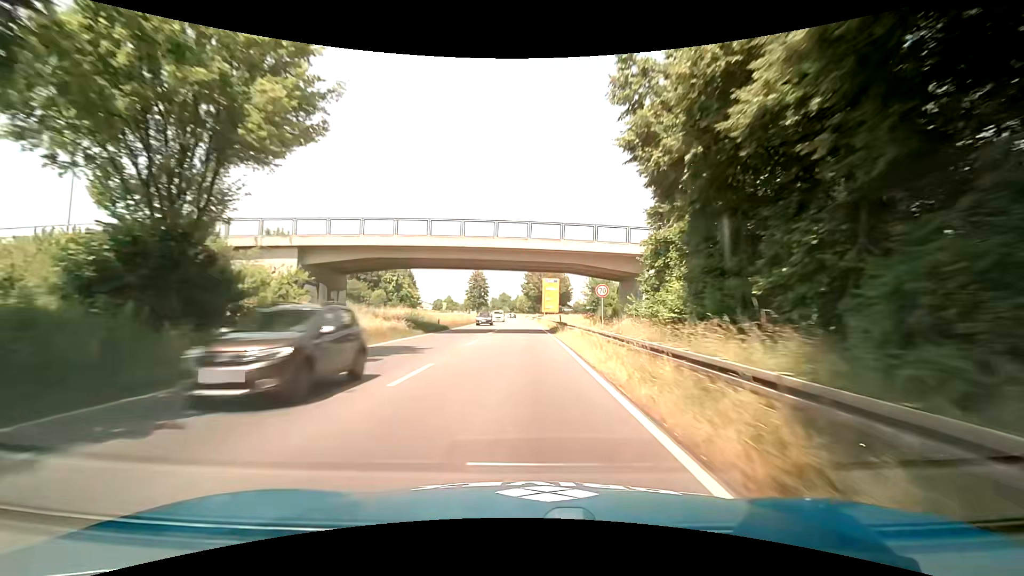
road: primary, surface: asphalt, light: Day
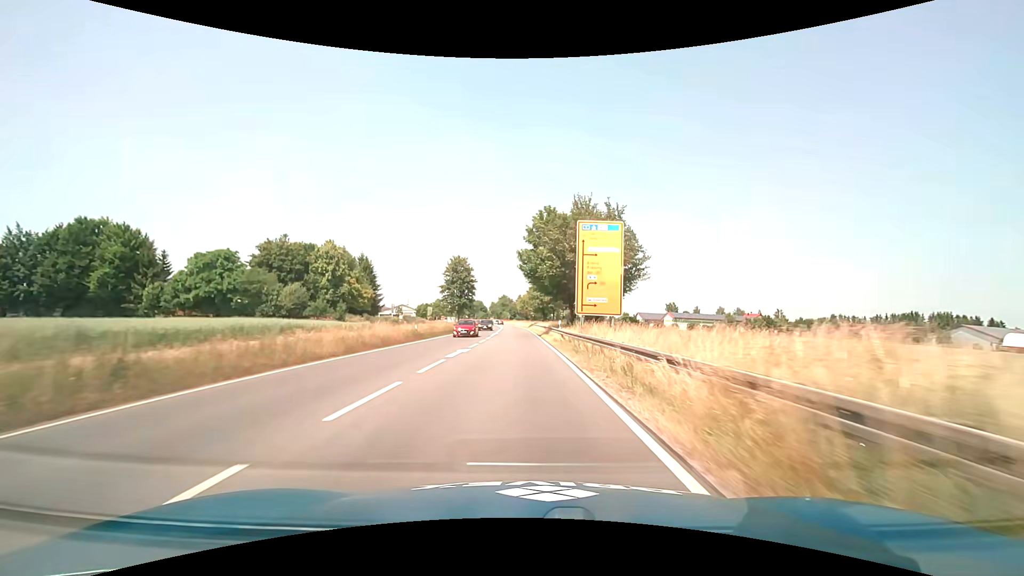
(-0.7, +56.0) m; -1°
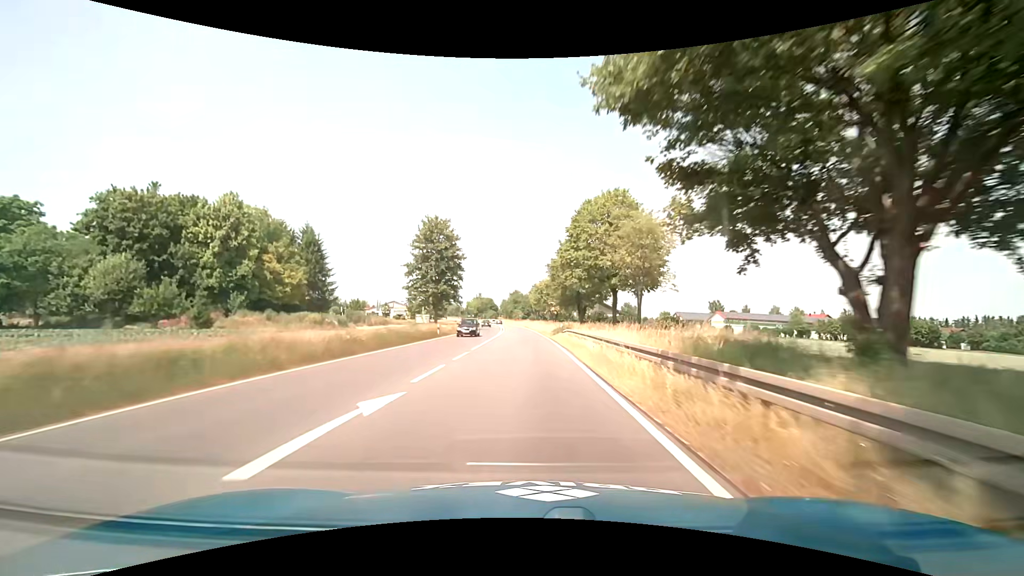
(-0.7, +43.9) m; -2°
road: trunk
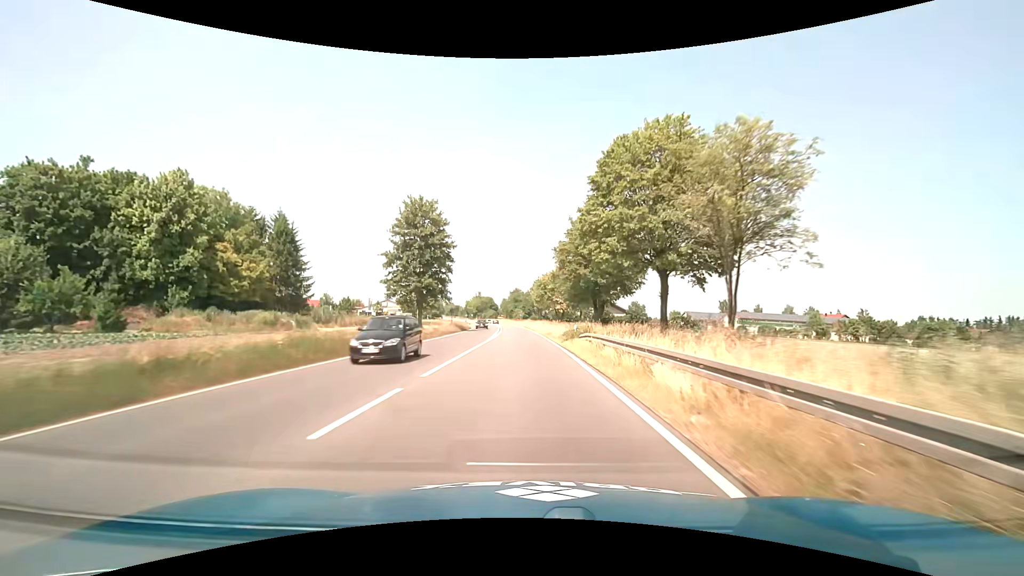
(0.0, +11.2) m; 0°
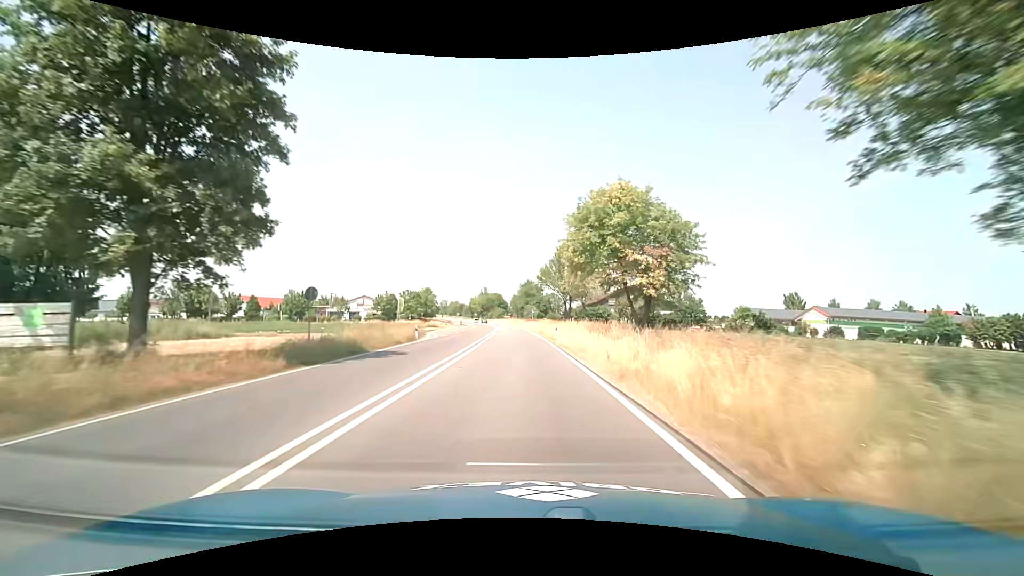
(-0.6, +44.8) m; -2°
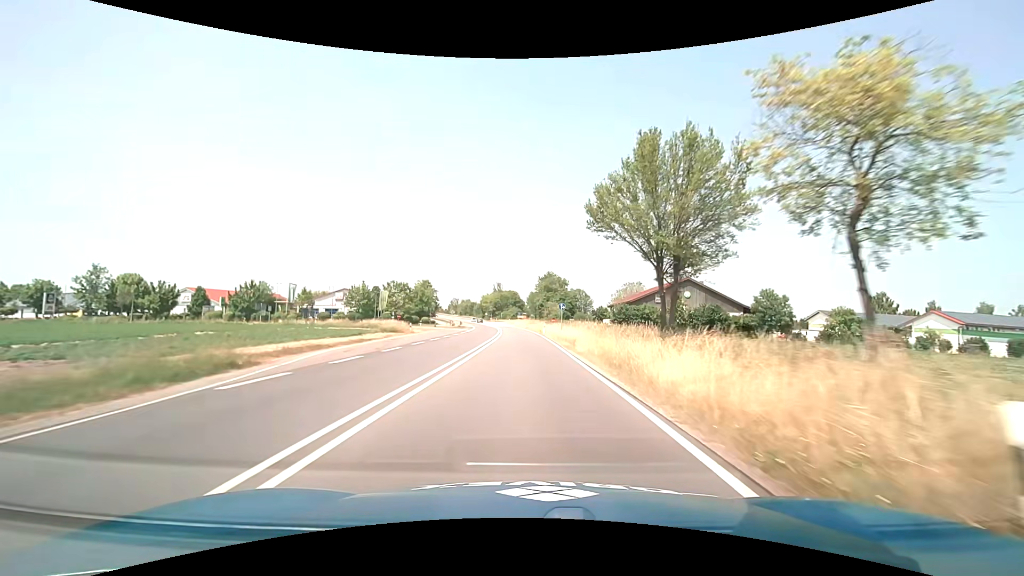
(-0.6, +32.9) m; -2°
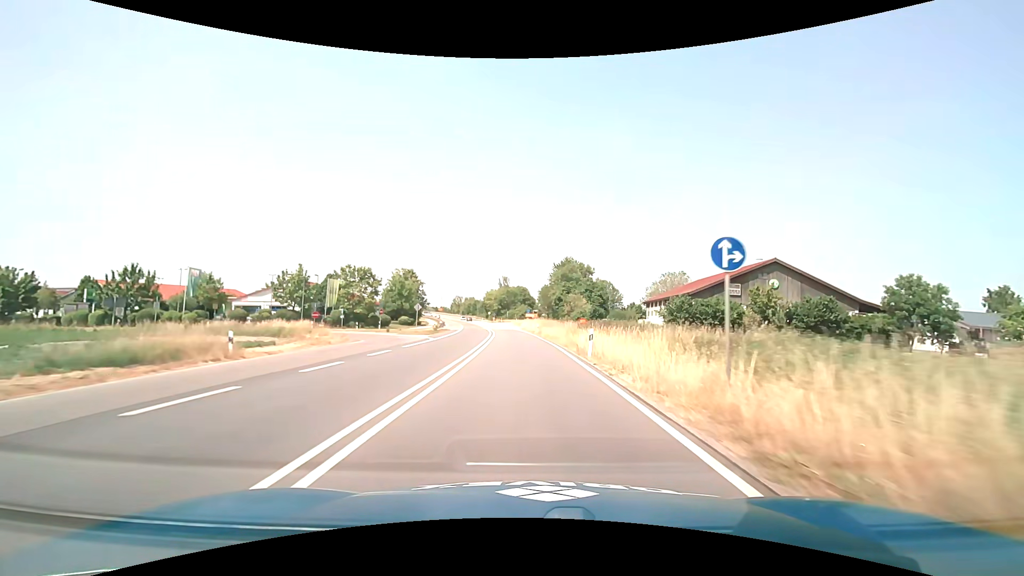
(-0.4, +32.8) m; -1°
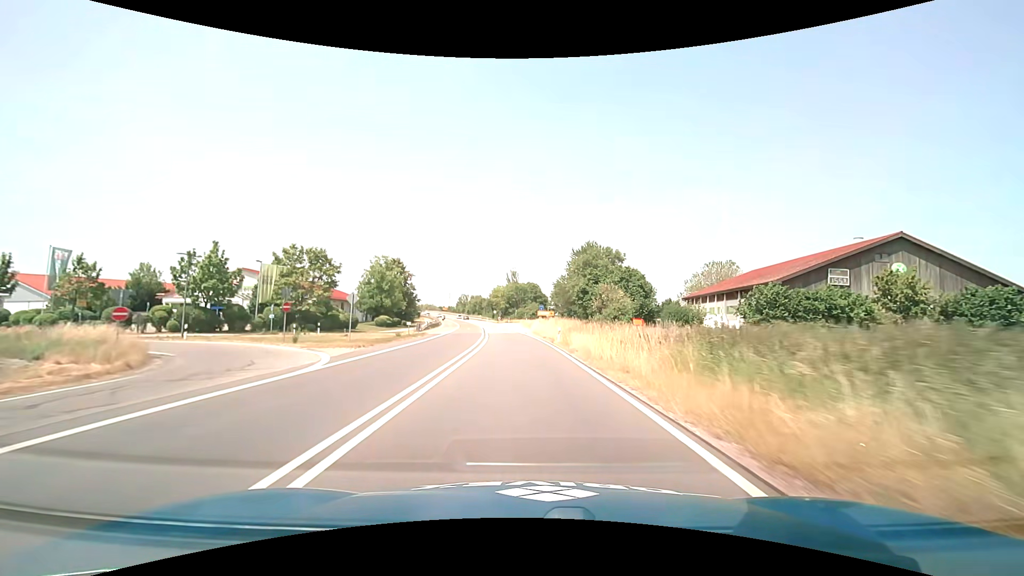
(-0.2, +21.7) m; -1°
(0, +10) (0, +20) (-1, +30) (-1, +40) (-2, +50) (-3, +60) (-4, +70) (-5, +80) (-6, +90) (-7, +100) m
